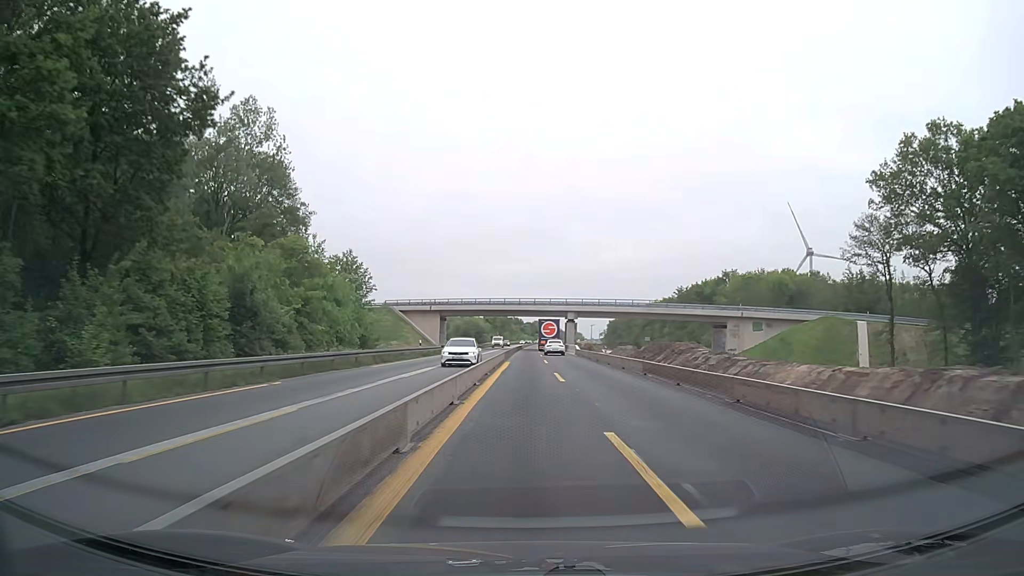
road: motorway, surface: concrete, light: Day
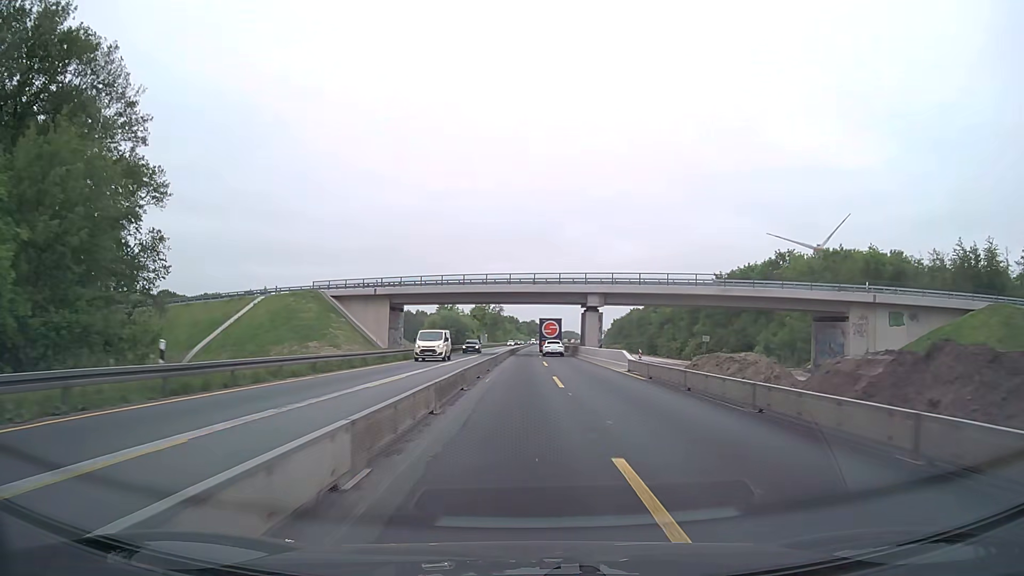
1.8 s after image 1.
(+0.2, +38.2) m; +1°
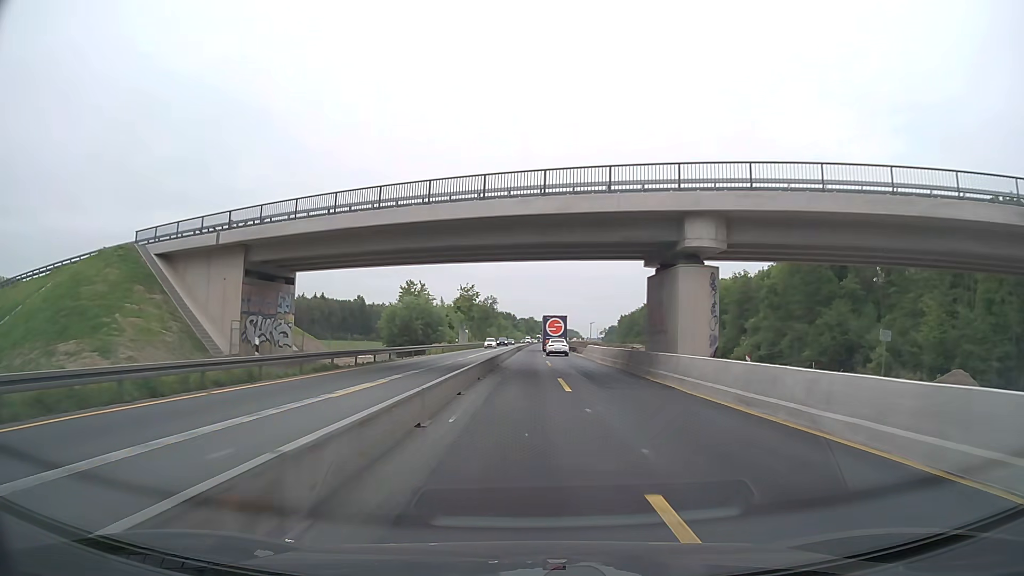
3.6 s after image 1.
(-0.1, +38.2) m; 0°
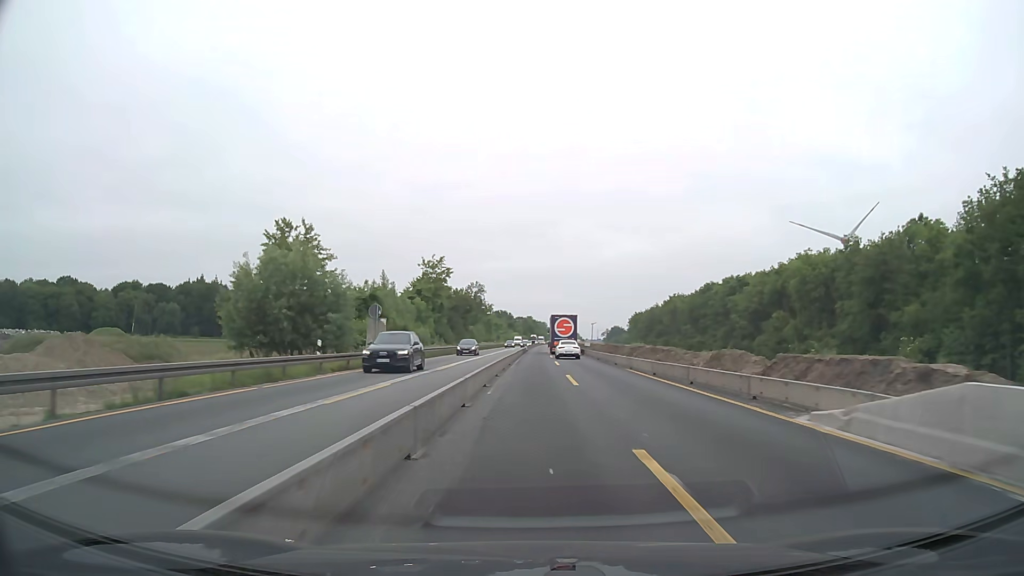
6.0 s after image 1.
(+0.1, +50.9) m; 0°
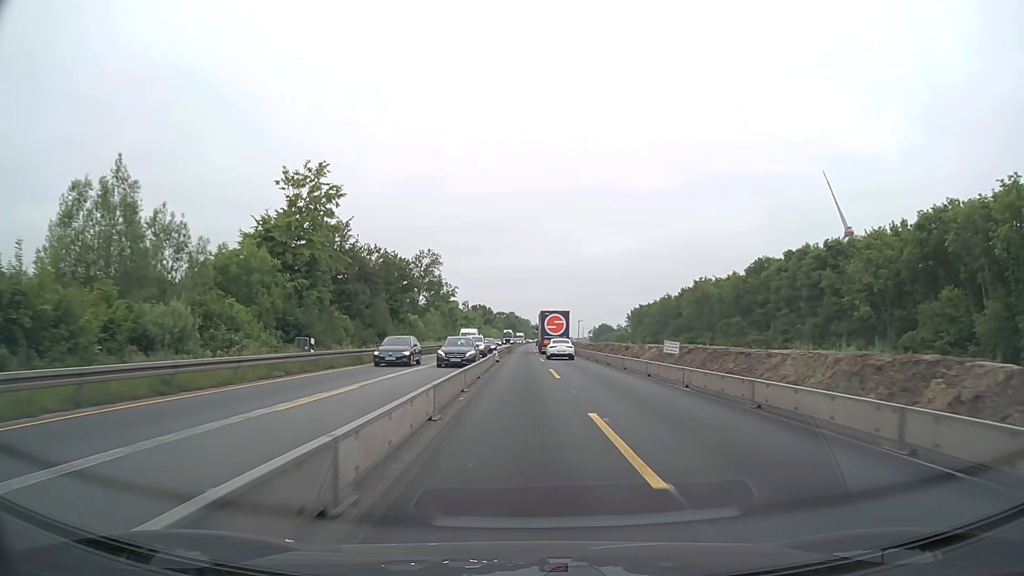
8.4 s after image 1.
(+0.6, +50.8) m; +1°
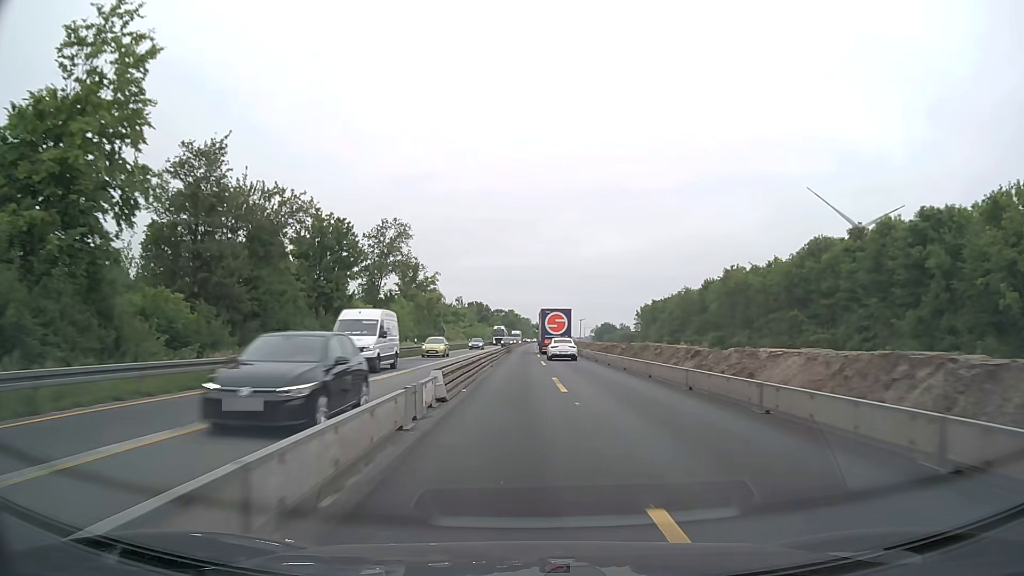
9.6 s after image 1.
(+0.1, +25.4) m; 0°
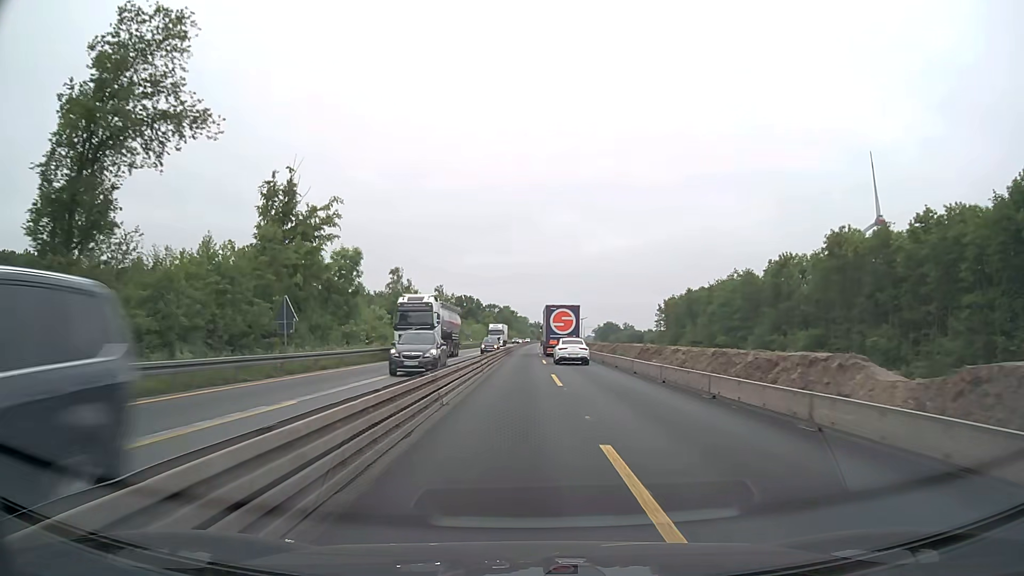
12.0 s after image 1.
(0.0, +50.7) m; 0°
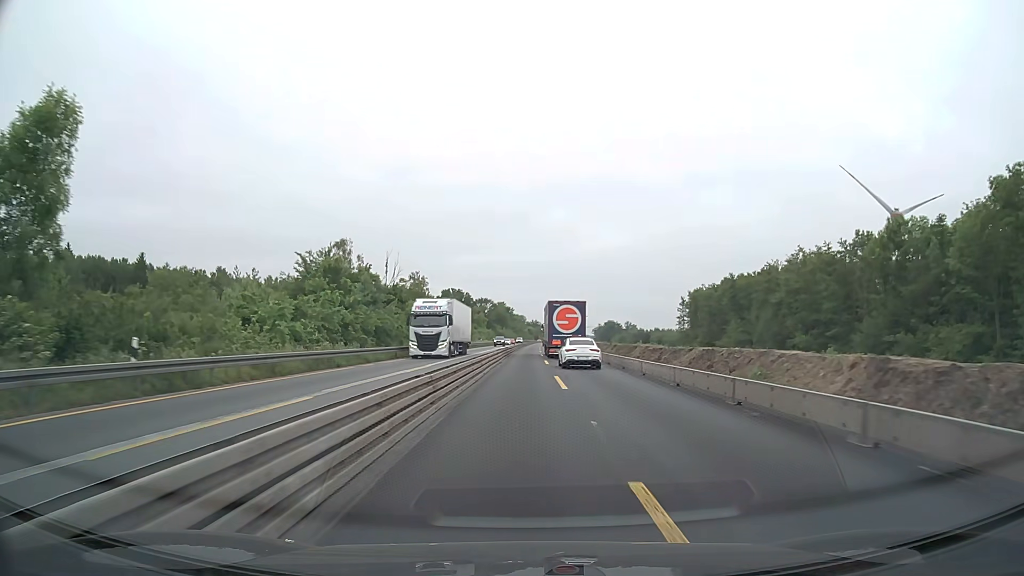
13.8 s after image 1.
(+0.1, +38.0) m; 0°
(0, +10) (0, +20) (0, +30) (0, +40) (0, +50) (0, +60) (0, +70) (+1, +80) (+1, +90) (+1, +100) m
